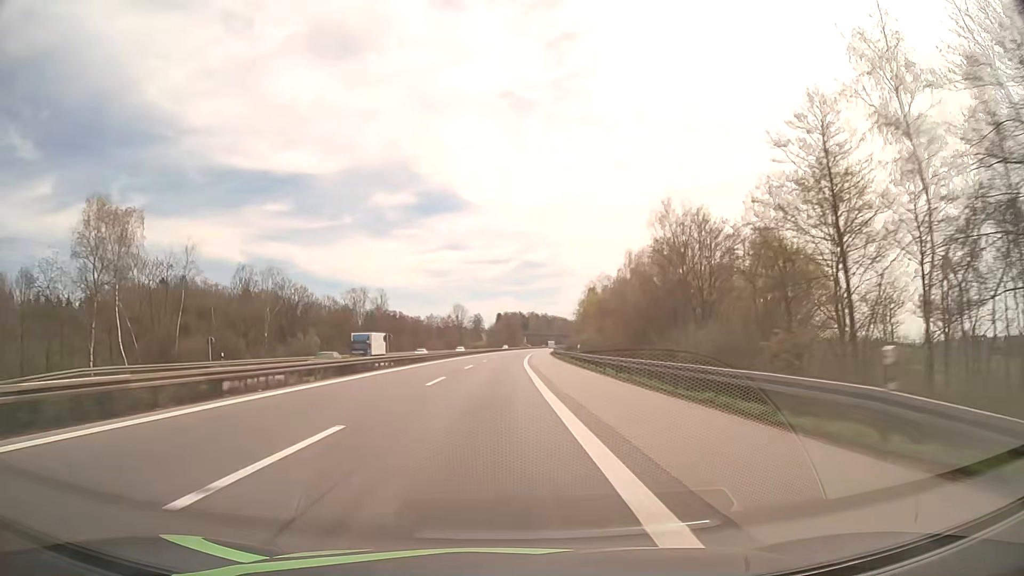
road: motorway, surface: asphalt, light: Day
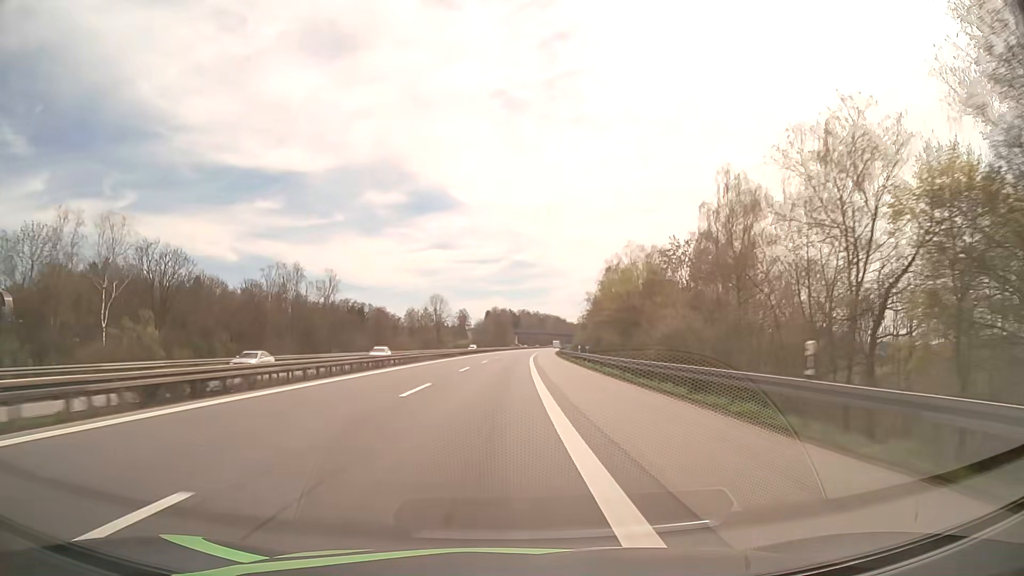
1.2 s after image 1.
(+0.5, +41.6) m; +1°
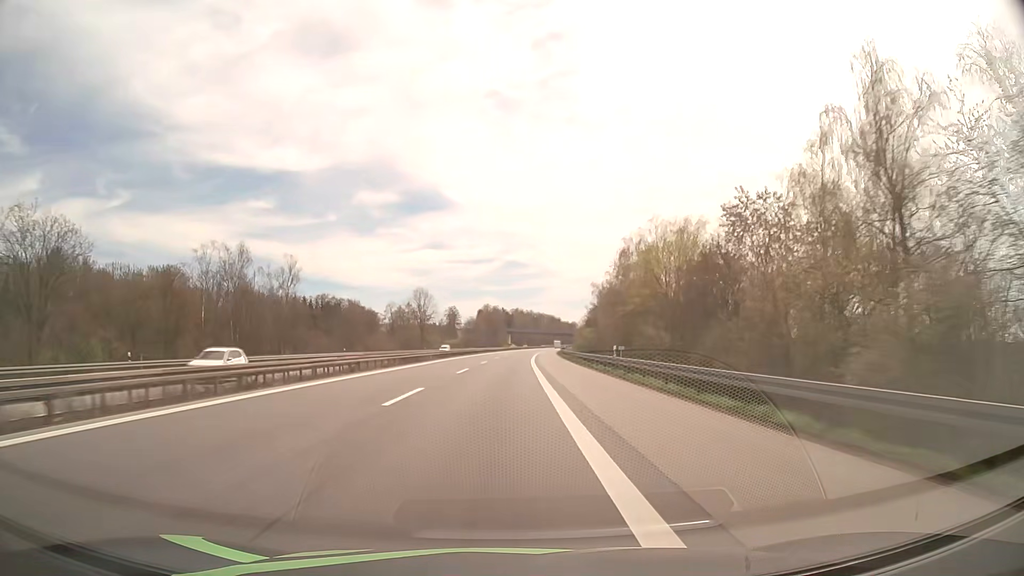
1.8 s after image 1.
(+0.1, +20.8) m; +1°
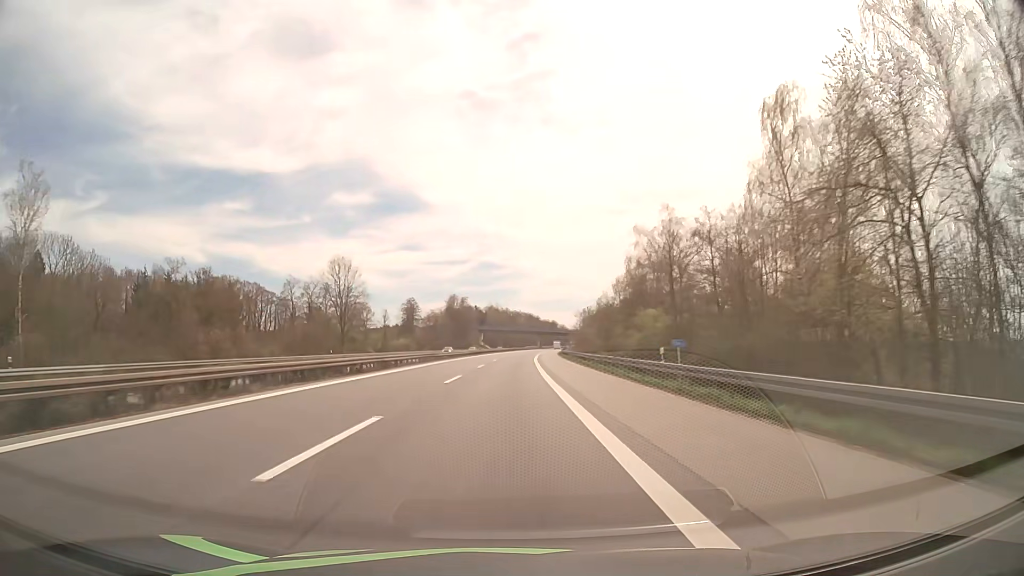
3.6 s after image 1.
(+1.1, +62.5) m; +2°
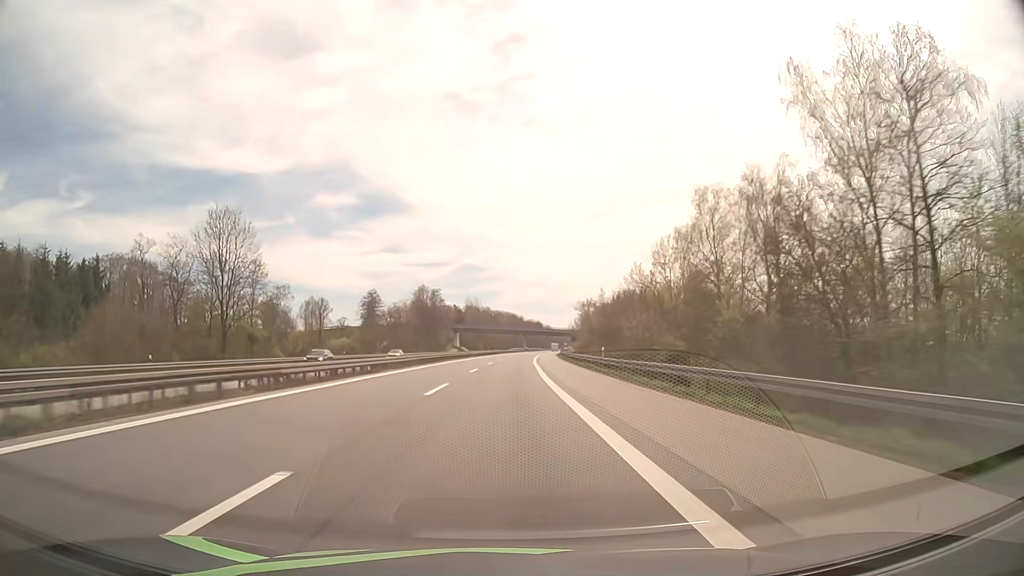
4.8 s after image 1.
(+0.6, +41.6) m; +2°
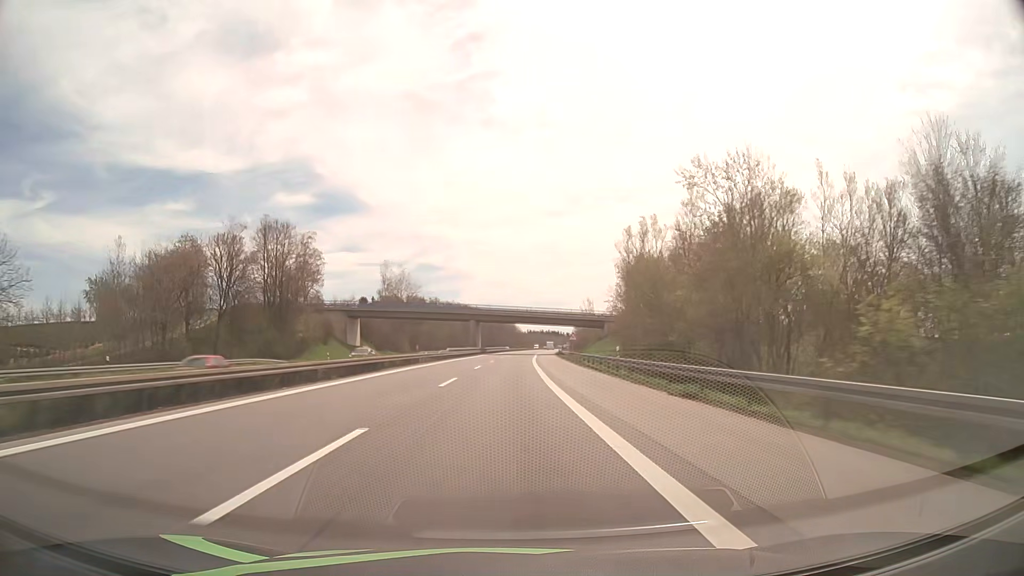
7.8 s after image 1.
(+3.2, +104.1) m; +4°
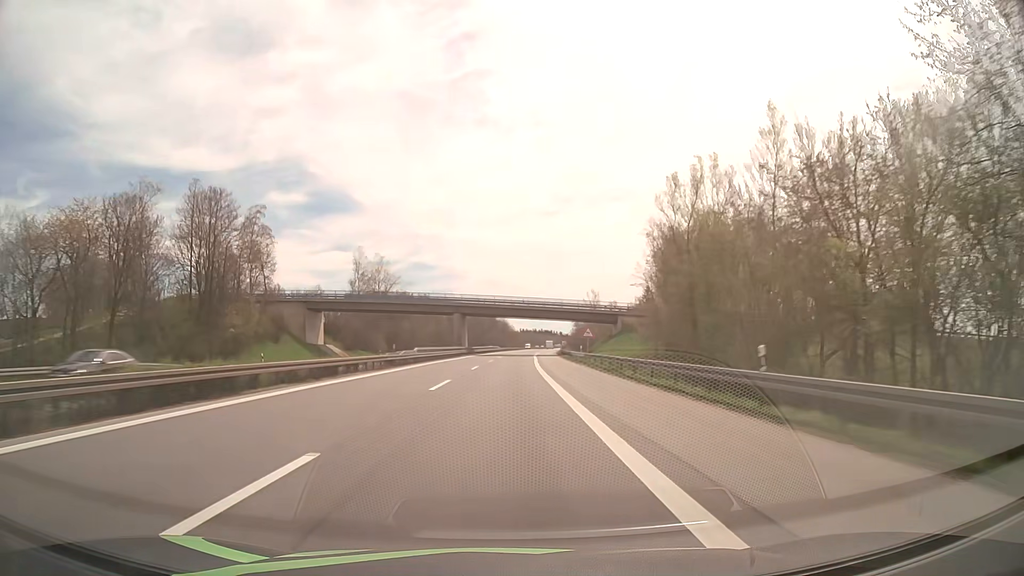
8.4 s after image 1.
(+0.1, +20.9) m; +1°
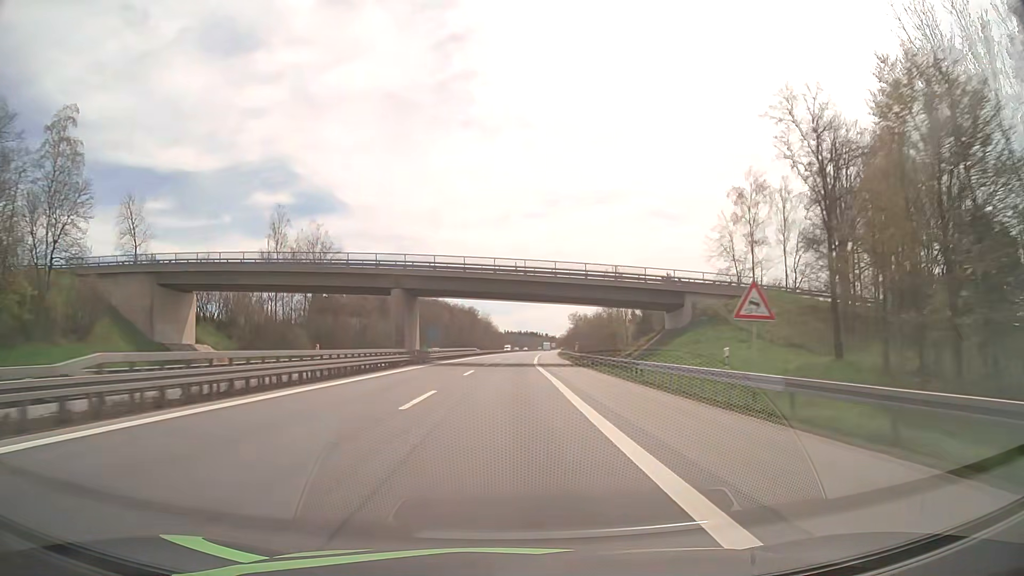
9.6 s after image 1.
(+0.4, +41.7) m; +1°
(0, +10) (0, +20) (0, +30) (0, +40) (+1, +50) (+1, +60) (+1, +70) (+2, +80) (+2, +90) (+3, +100) m
